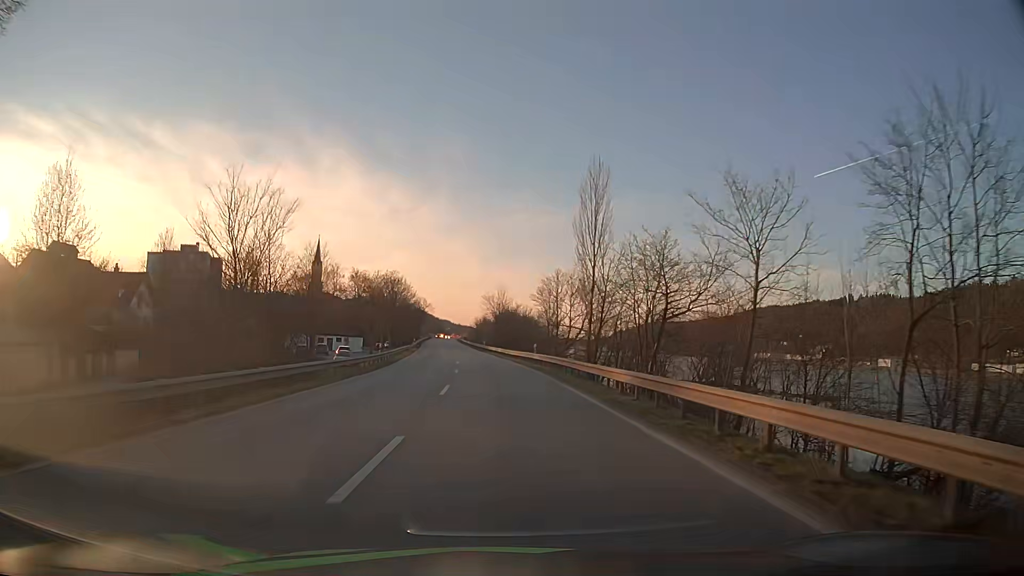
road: primary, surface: asphalt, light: Day
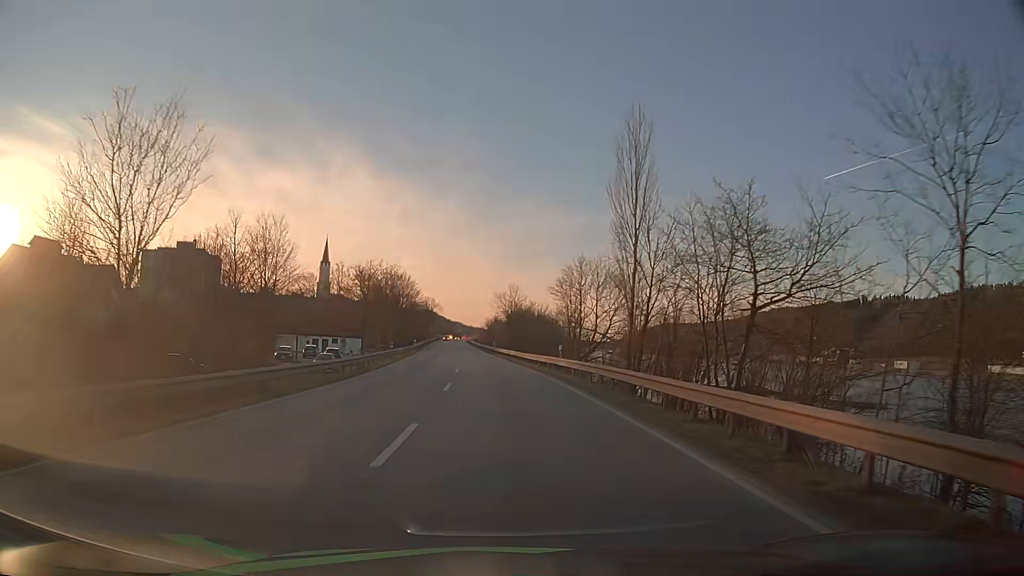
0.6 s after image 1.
(-0.1, +10.5) m; -1°
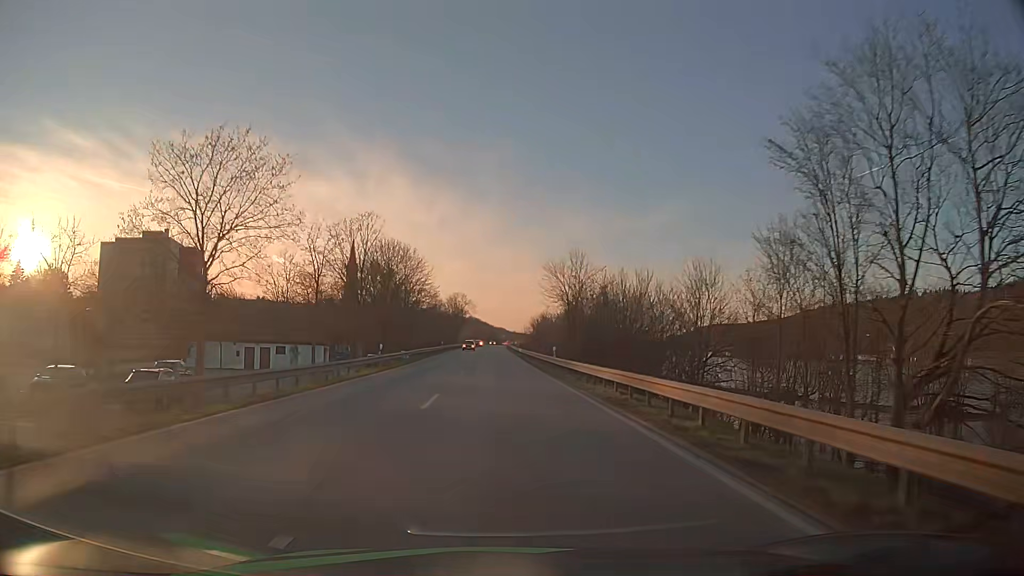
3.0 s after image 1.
(-1.4, +43.0) m; -4°
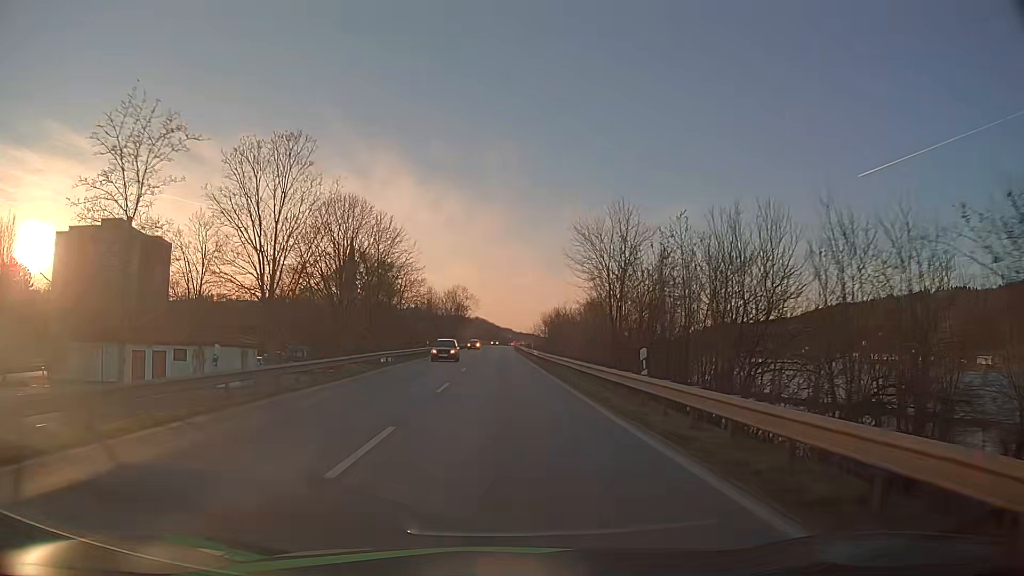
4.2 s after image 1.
(-0.2, +21.9) m; -1°
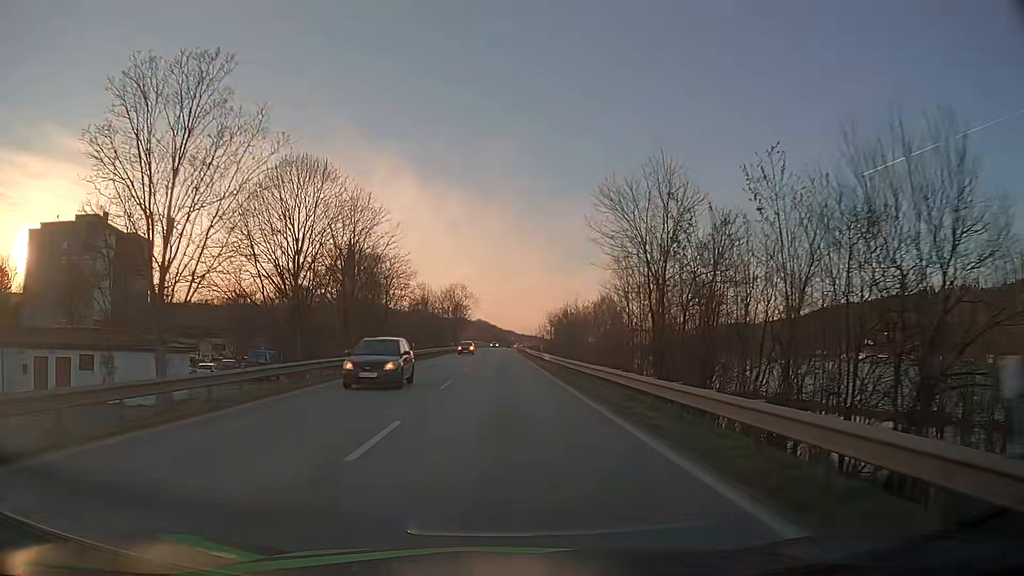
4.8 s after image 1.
(0.0, +11.1) m; 0°
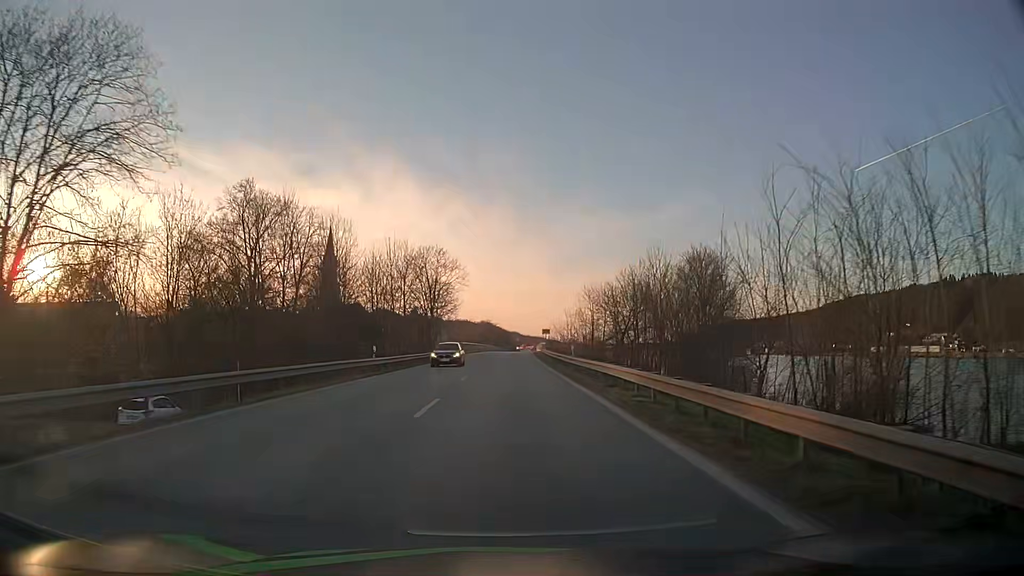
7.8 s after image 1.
(-0.3, +55.6) m; 0°
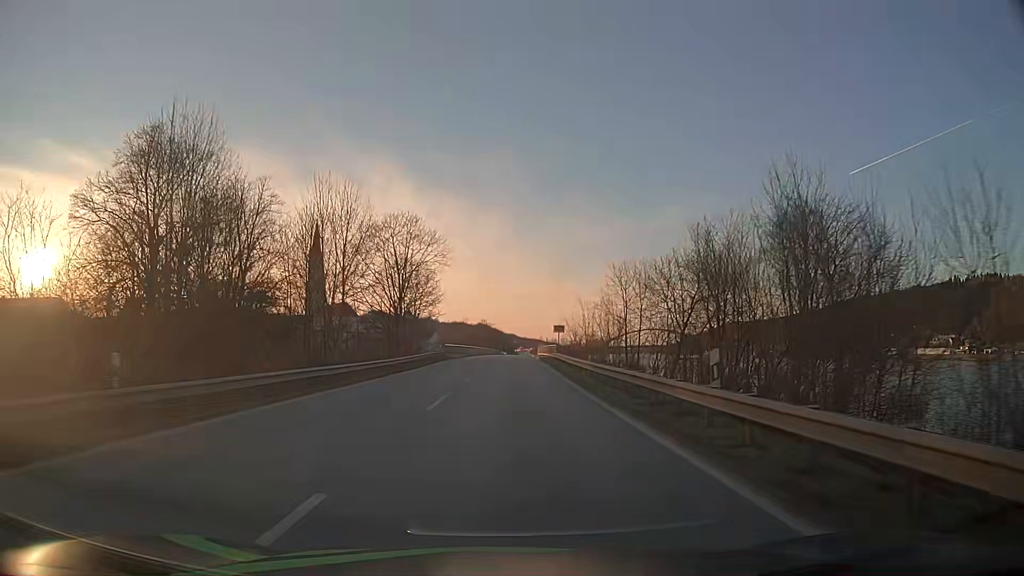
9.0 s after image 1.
(0.0, +22.2) m; 0°
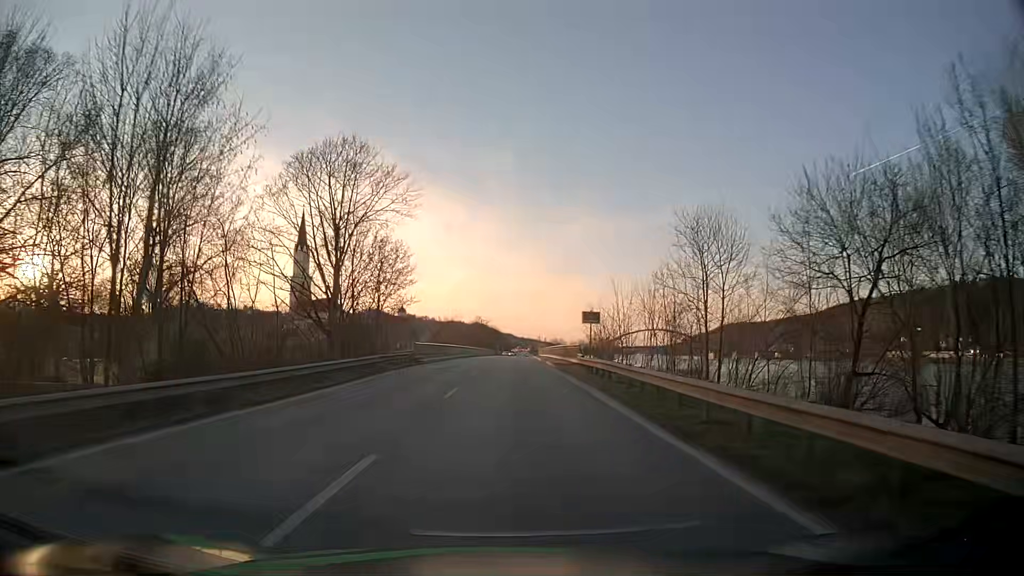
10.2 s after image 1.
(0.0, +21.9) m; 0°
(0, +10) (0, +20) (0, +30) (0, +40) (+1, +50) (+1, +60) (+1, +70) (+2, +80) (+2, +90) (+2, +100) m
